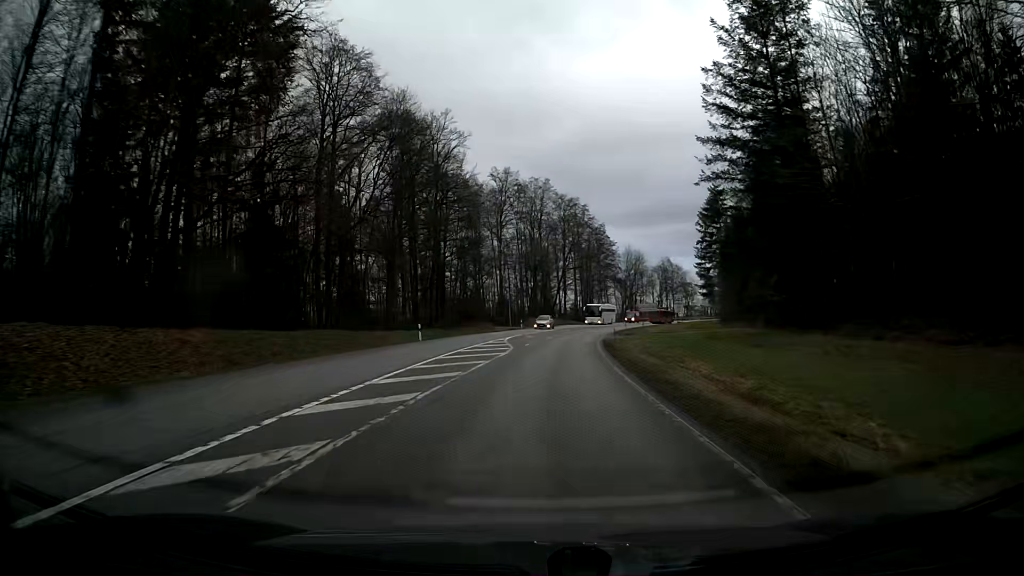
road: secondary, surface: asphalt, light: Day
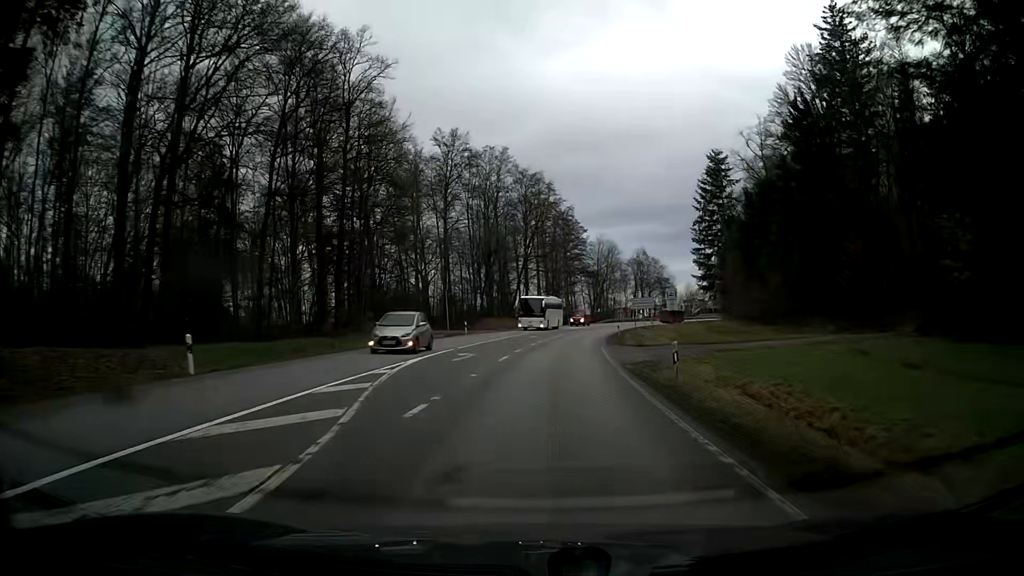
(+0.8, +25.1) m; +4°
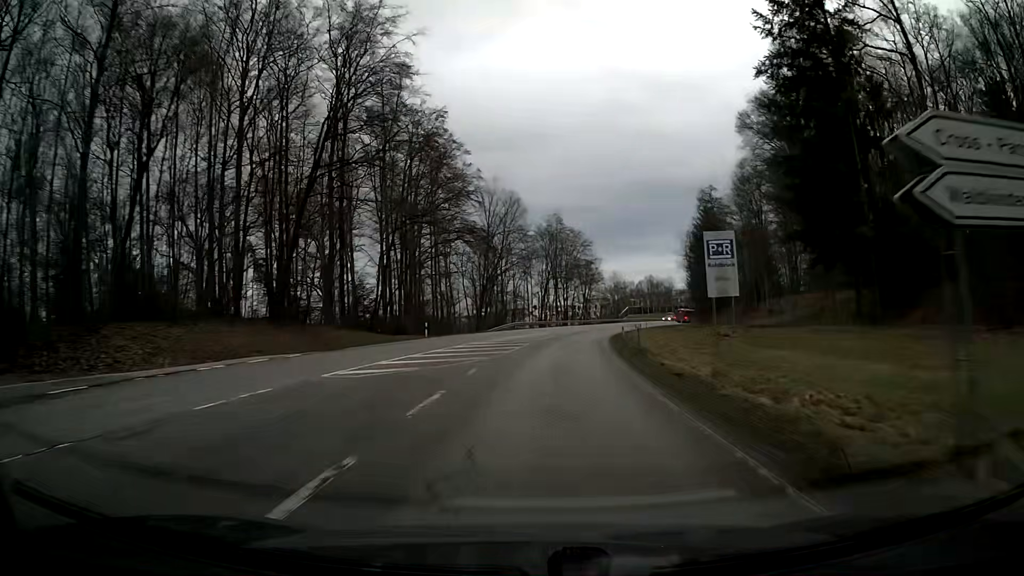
(+5.3, +62.3) m; +10°
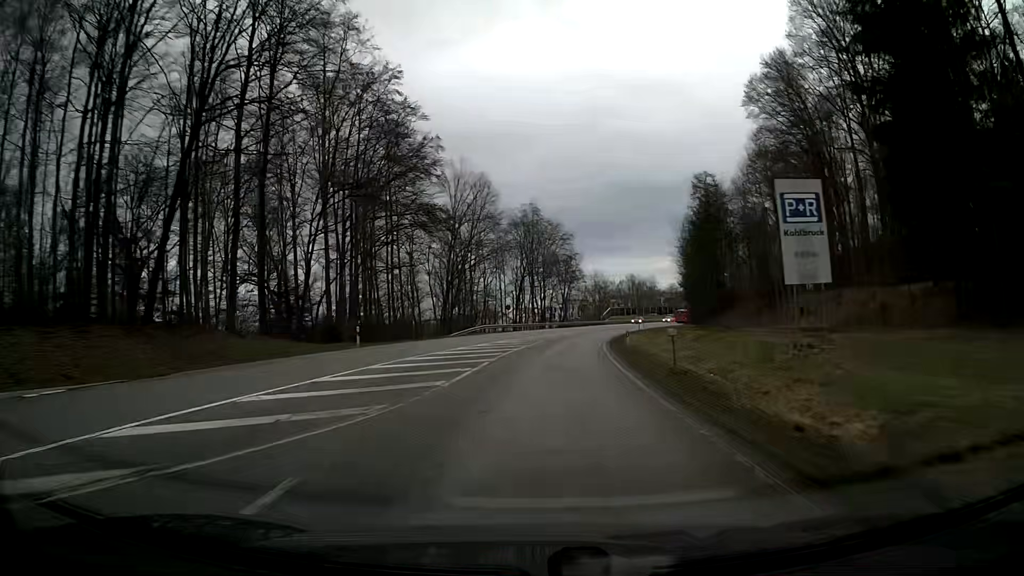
(+0.2, +12.5) m; +2°
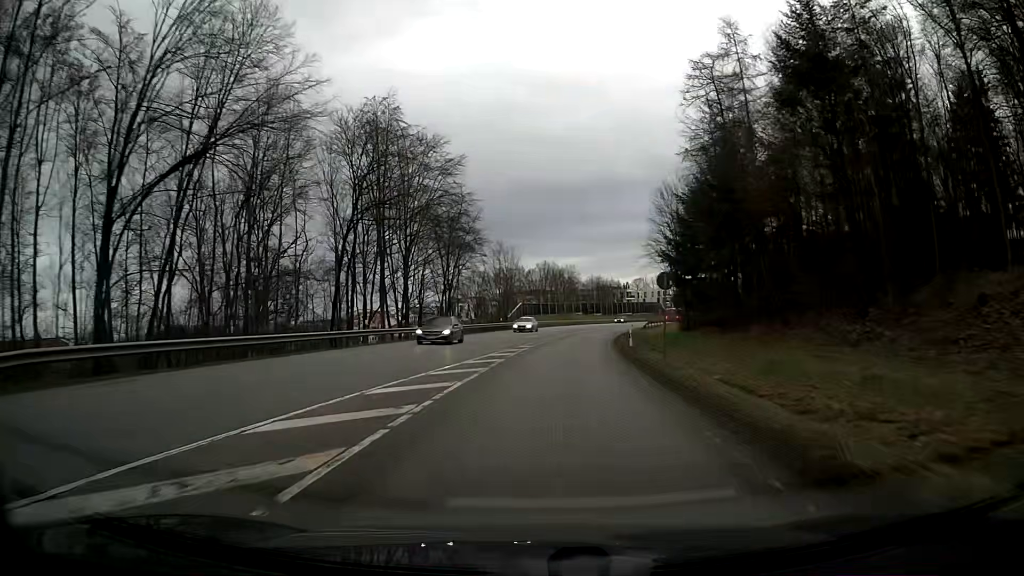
(+3.8, +50.0) m; +9°
